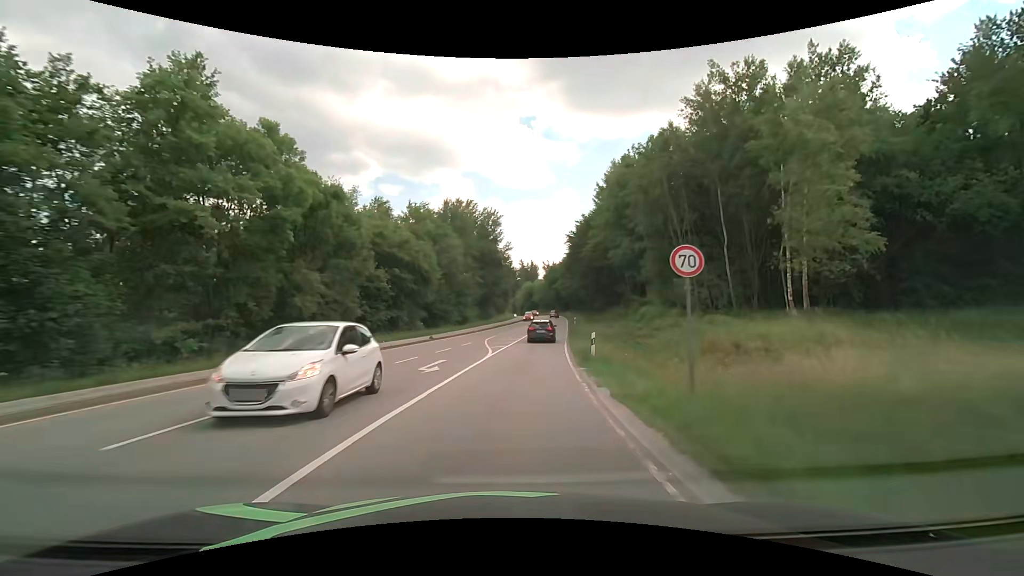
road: secondary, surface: asphalt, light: Day
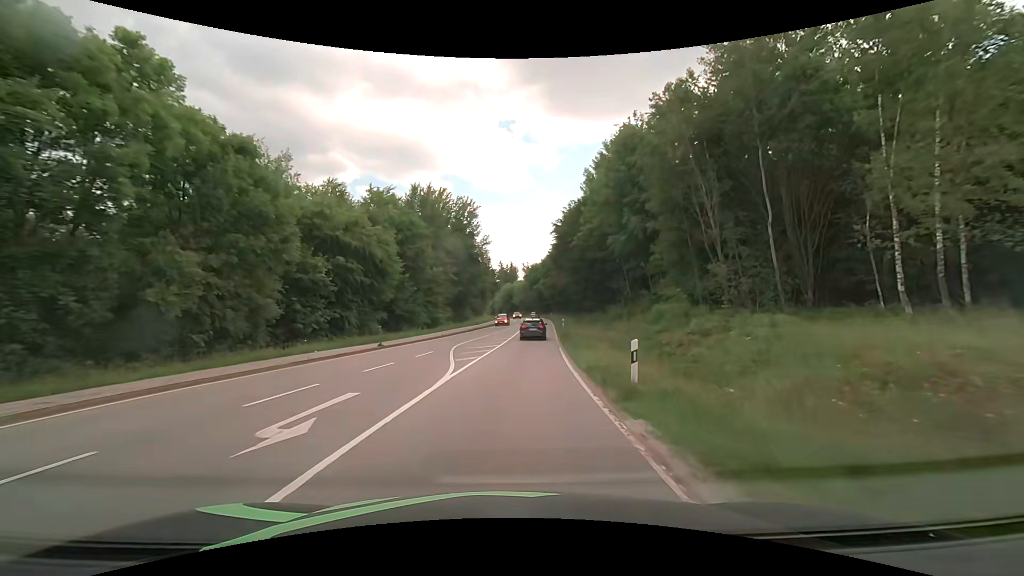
(+0.2, +8.9) m; +3°
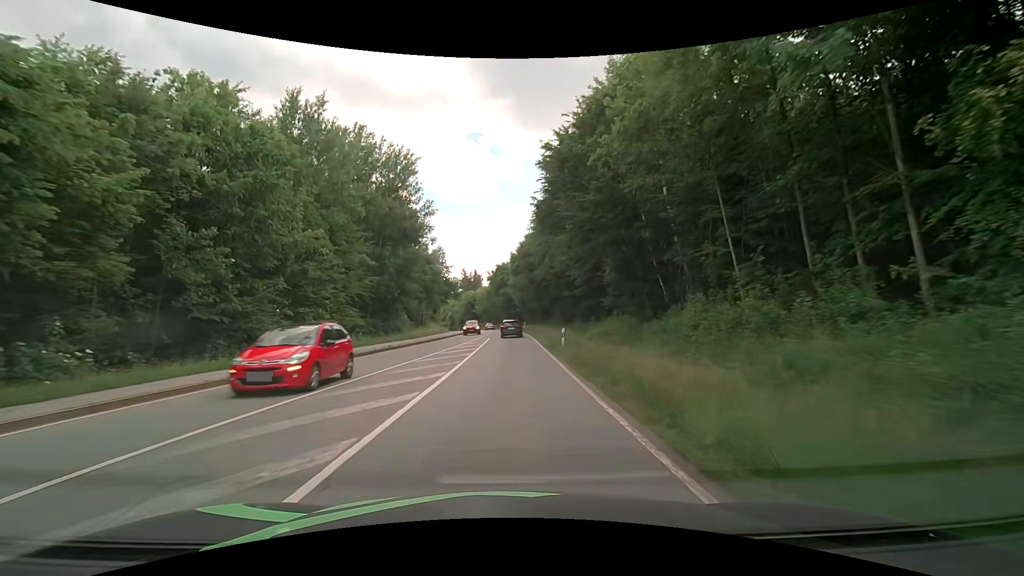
(+1.0, +26.8) m; +4°
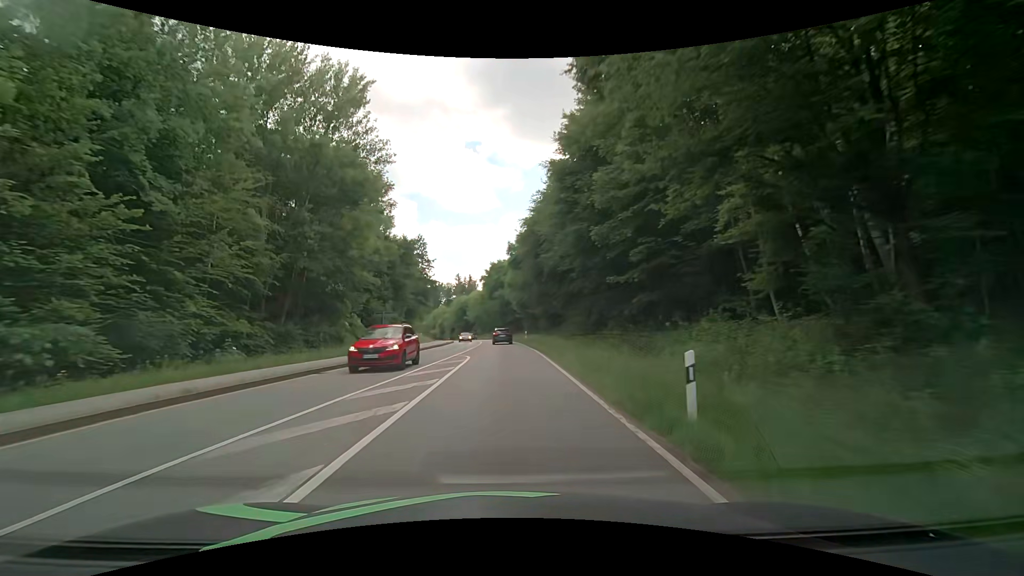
(0.0, +17.9) m; 0°
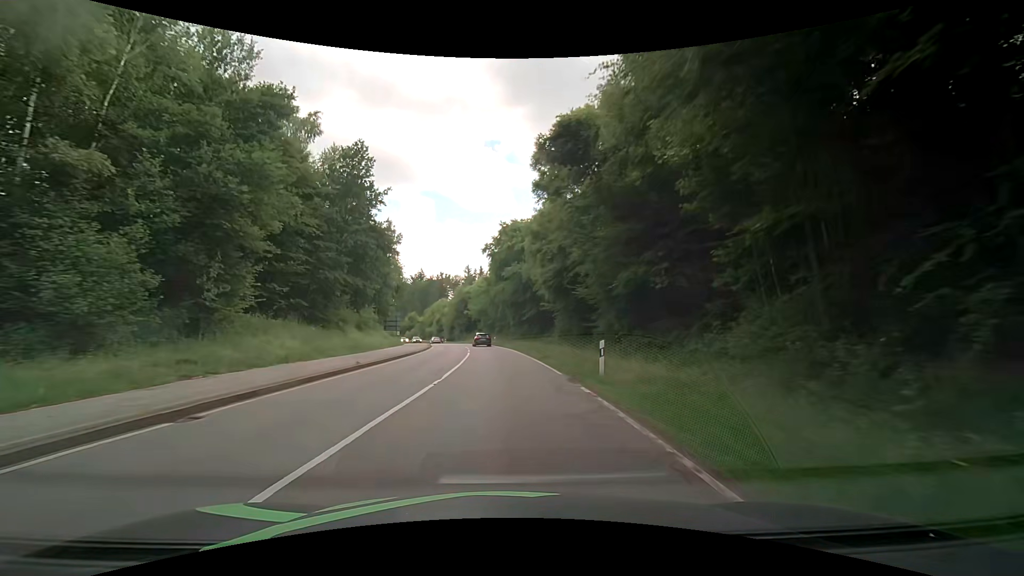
(-0.4, +35.8) m; -1°
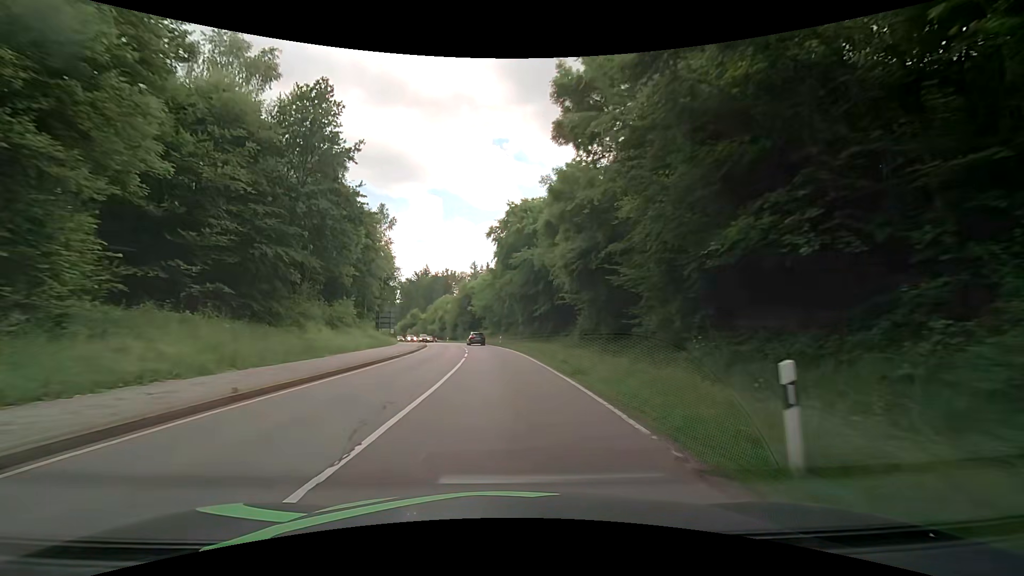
(-0.2, +9.0) m; -2°
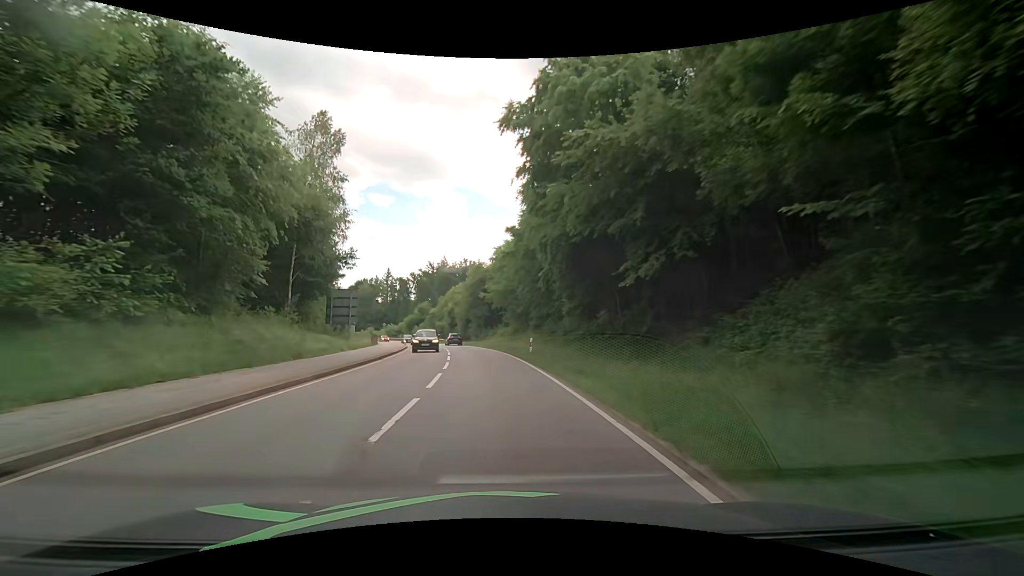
(-0.1, +27.3) m; -2°
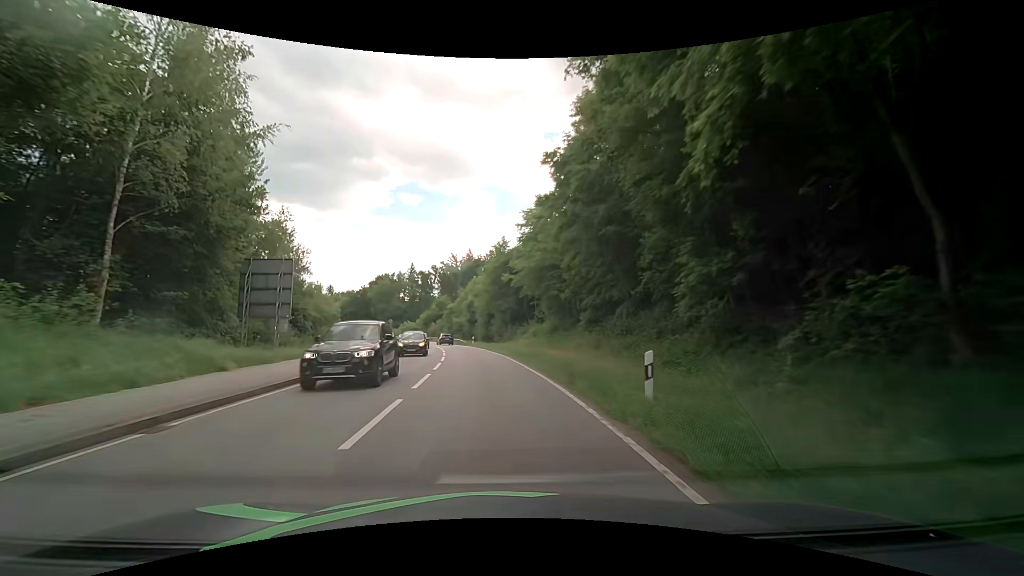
(-0.4, +18.3) m; -3°
(0, +10) (-1, +20) (-2, +30) (-3, +40) (-5, +50) (-7, +59) (-9, +69) (-12, +79) (-15, +88) (-18, +98) m
